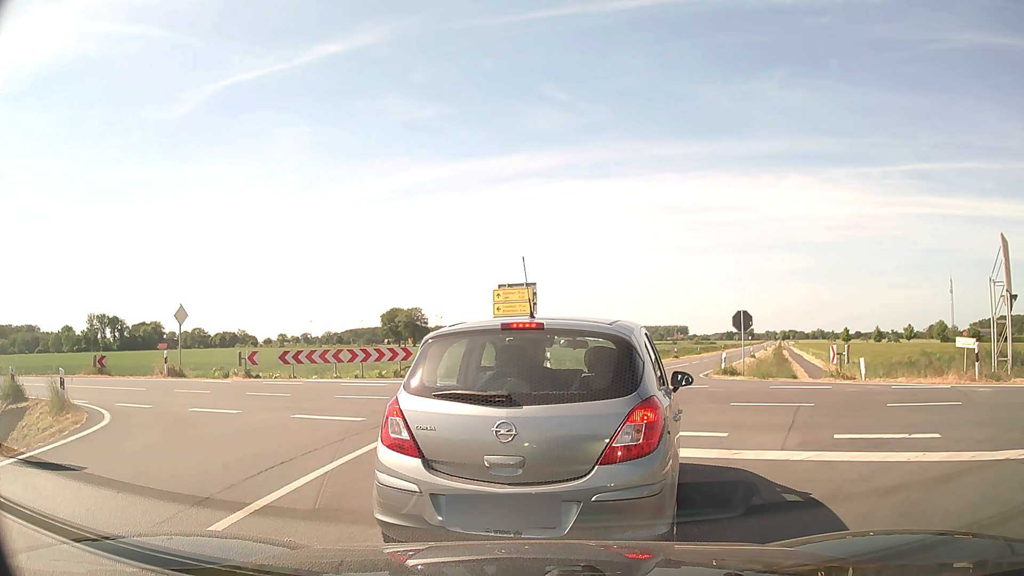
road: secondary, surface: asphalt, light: Day
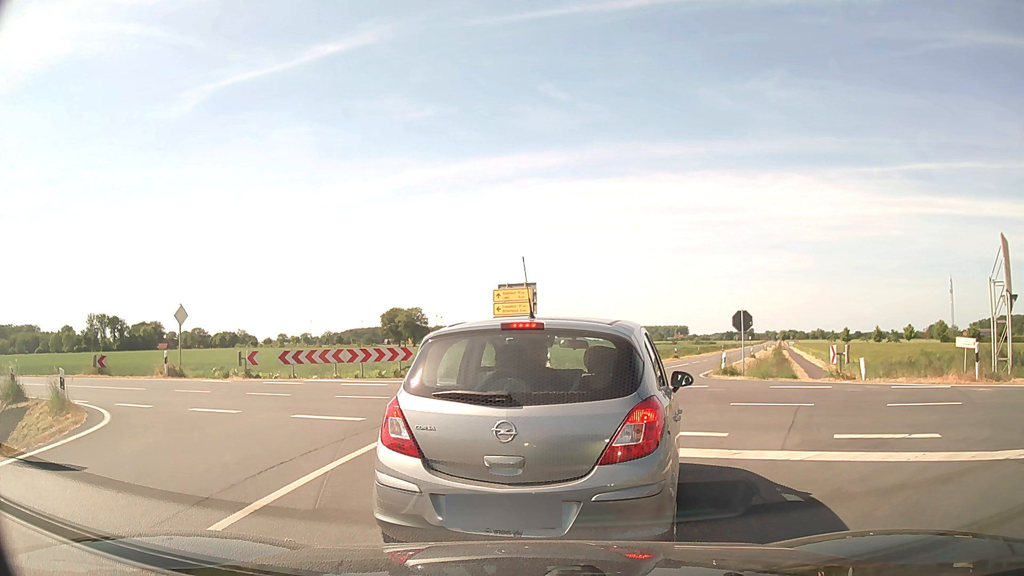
(0.0, 0.0) m; 0°
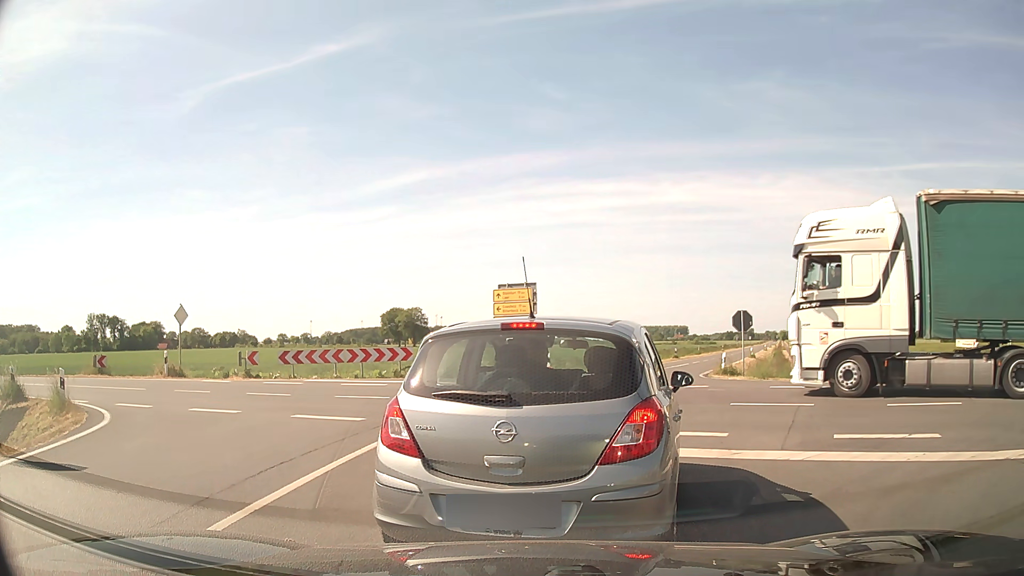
(0.0, 0.0) m; 0°
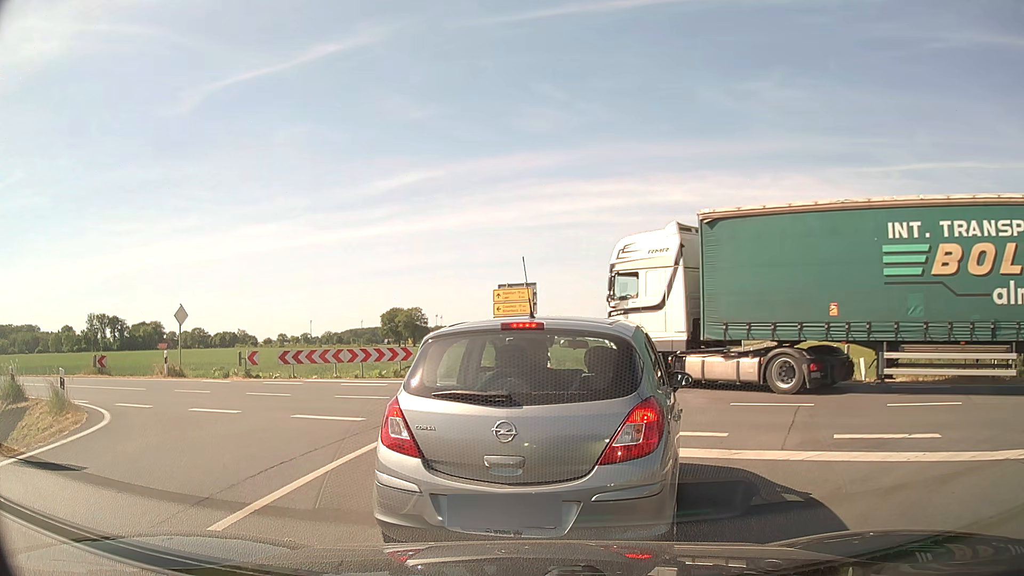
(0.0, 0.0) m; 0°
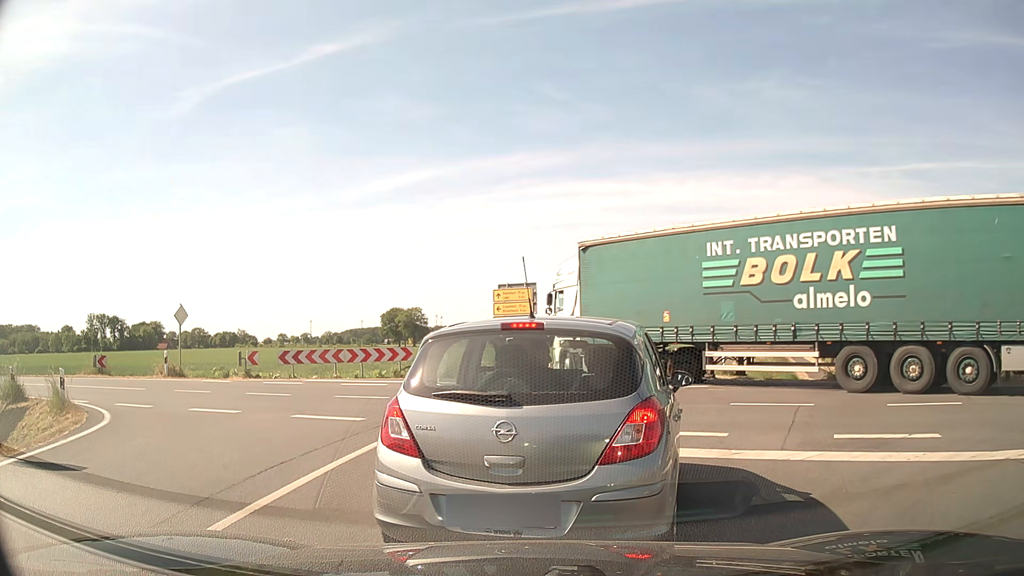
(0.0, 0.0) m; 0°
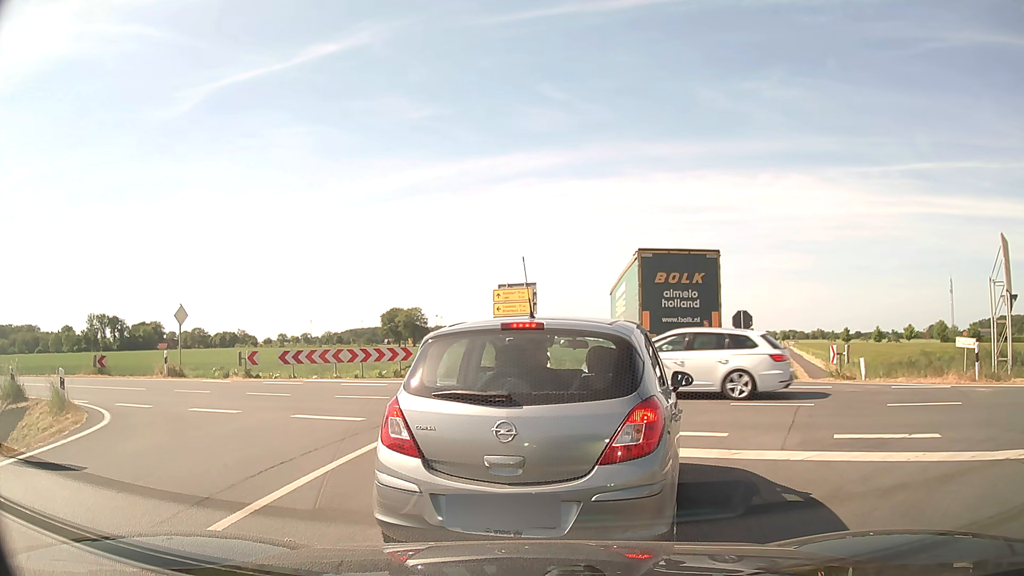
(0.0, 0.0) m; 0°
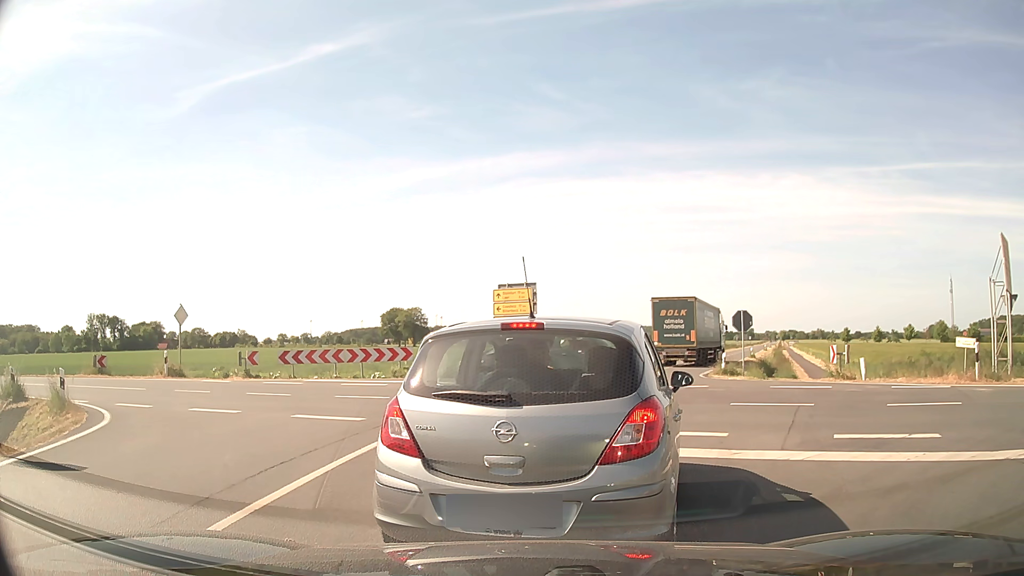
(0.0, 0.0) m; 0°
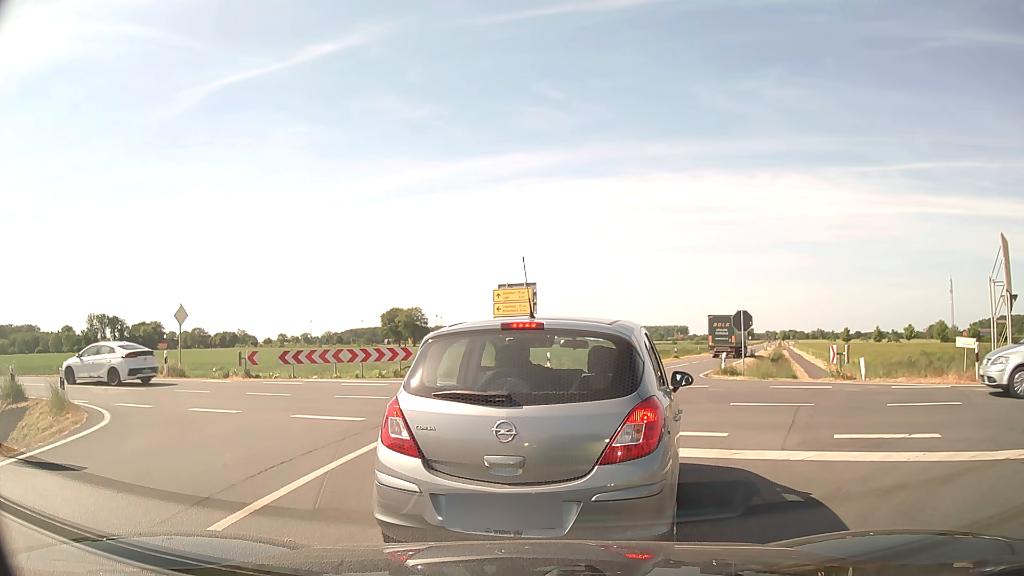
(0.0, 0.0) m; 0°
